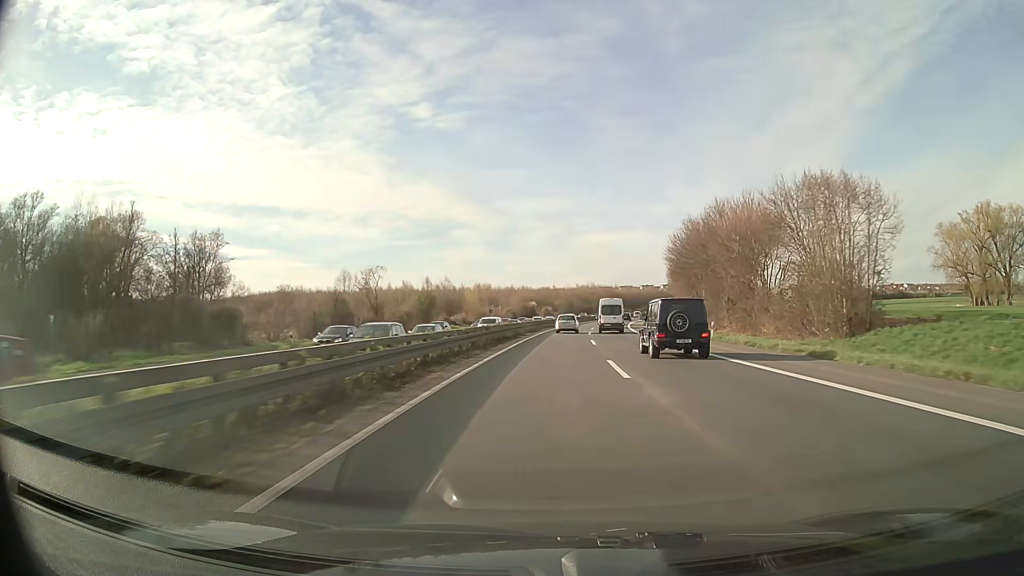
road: motorway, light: Day
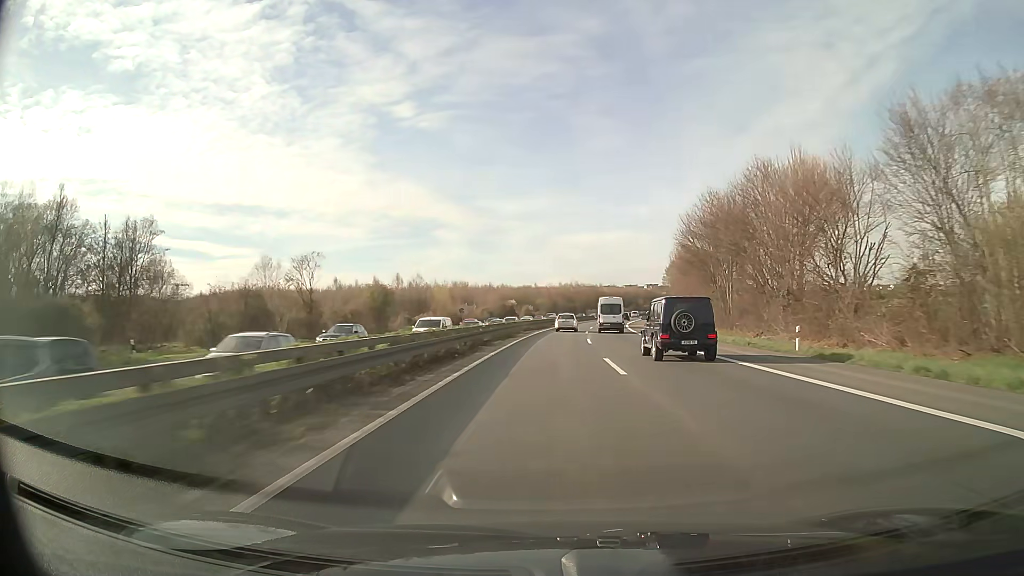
(+0.2, +17.4) m; +2°
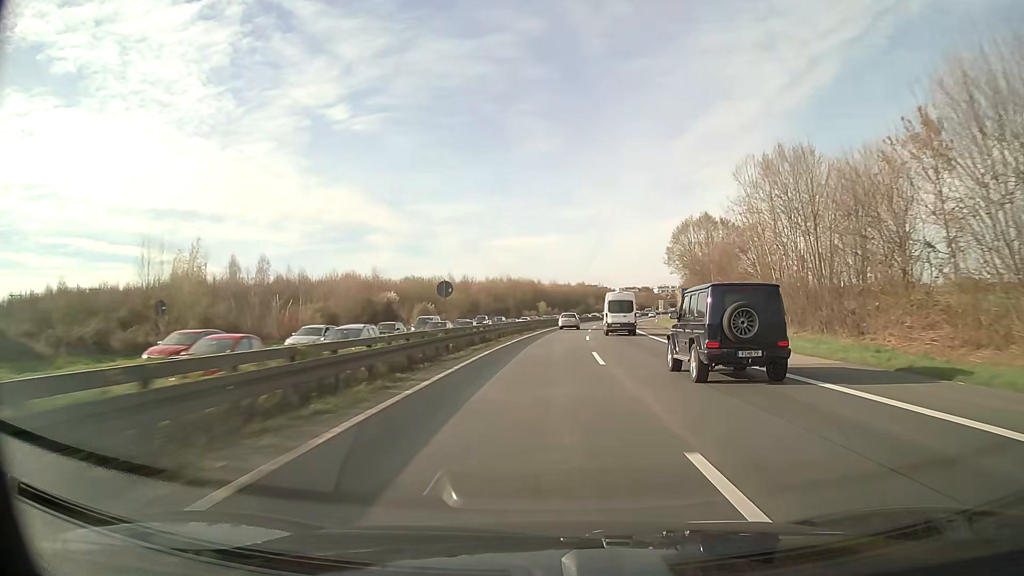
(+3.5, +69.5) m; +6°
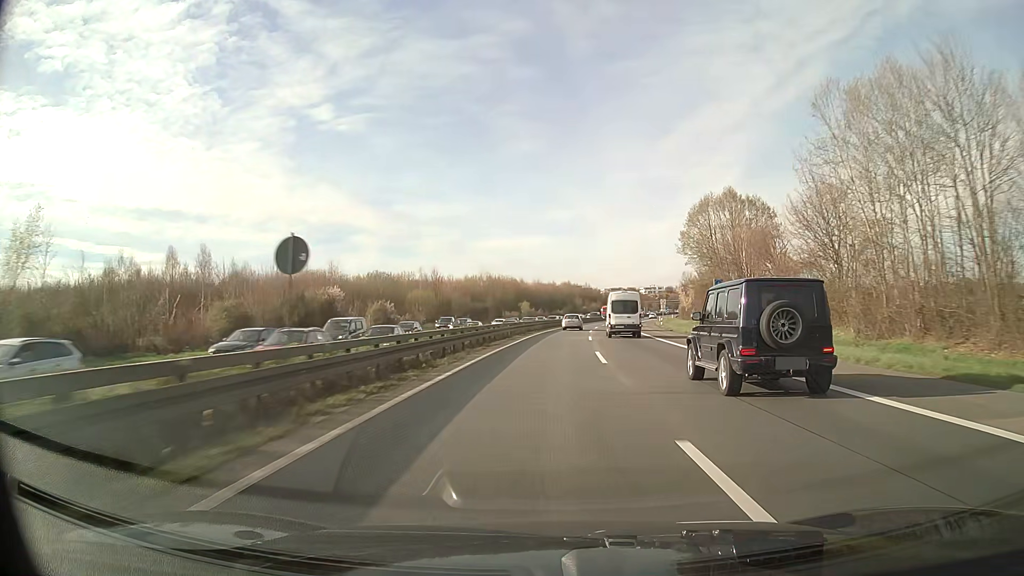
(+0.2, +17.4) m; +1°
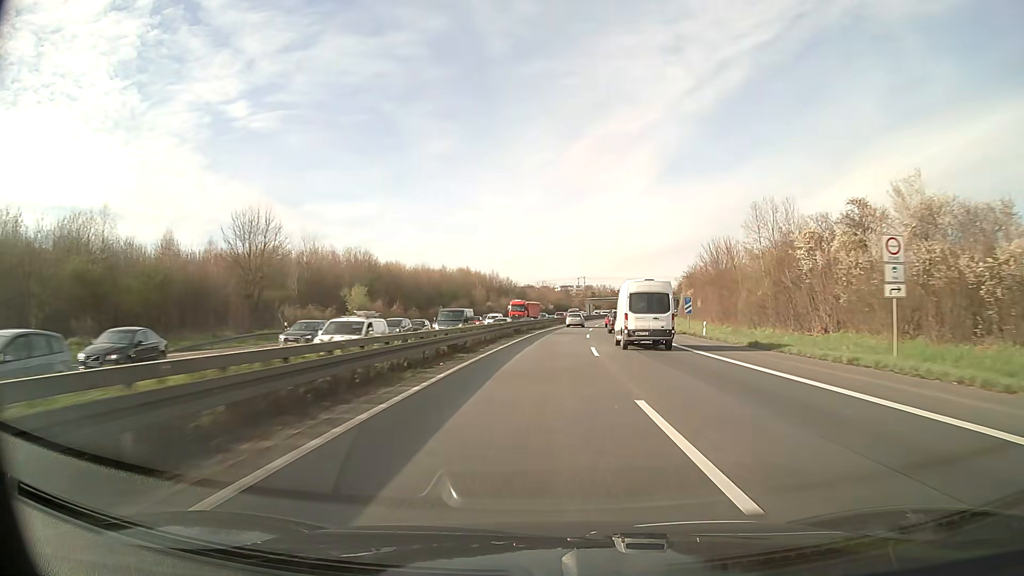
(+5.9, +86.8) m; +8°
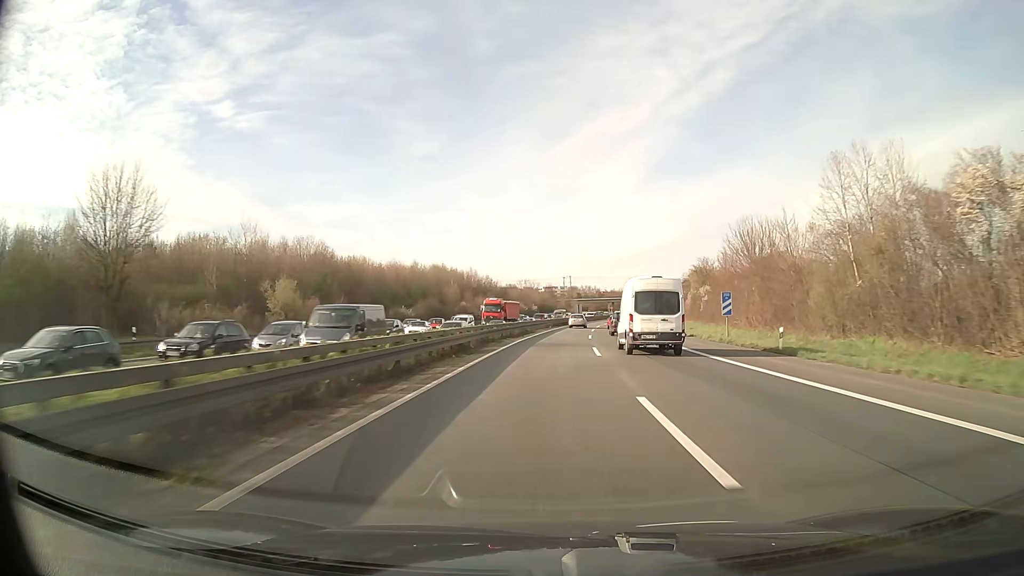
(+0.2, +17.4) m; +1°
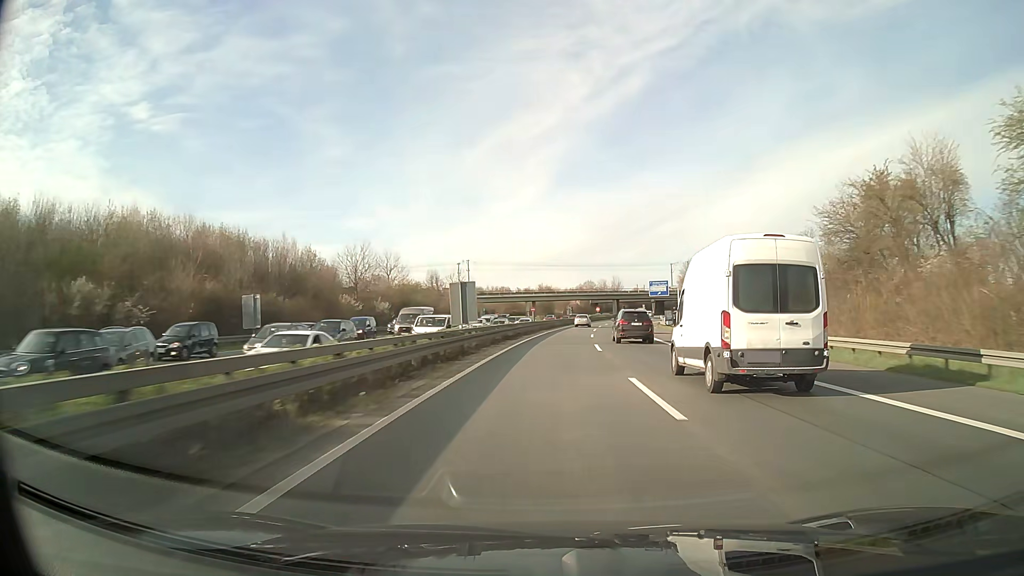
(+5.7, +86.8) m; +8°
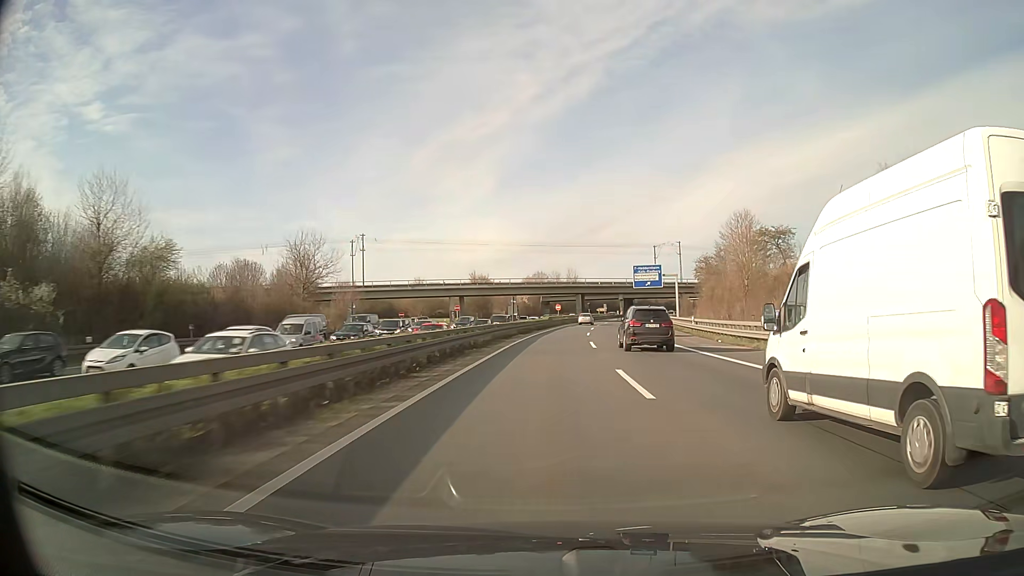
(+2.2, +52.1) m; +5°
(0, +10) (0, +20) (+1, +30) (+1, +40) (+2, +50) (+3, +60) (+4, +70) (+5, +80) (+6, +90) (+7, +100) m
